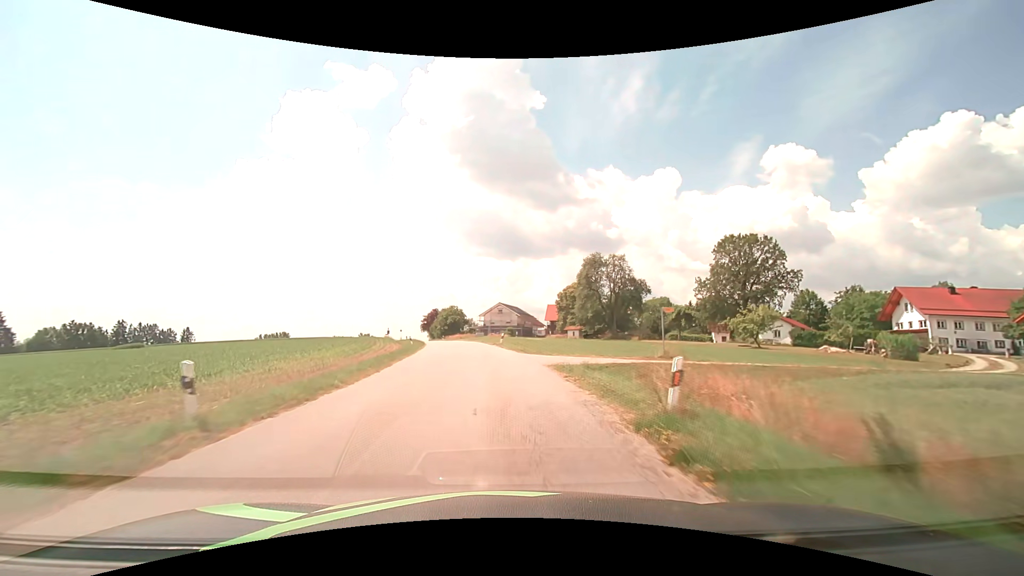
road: tertiary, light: Day
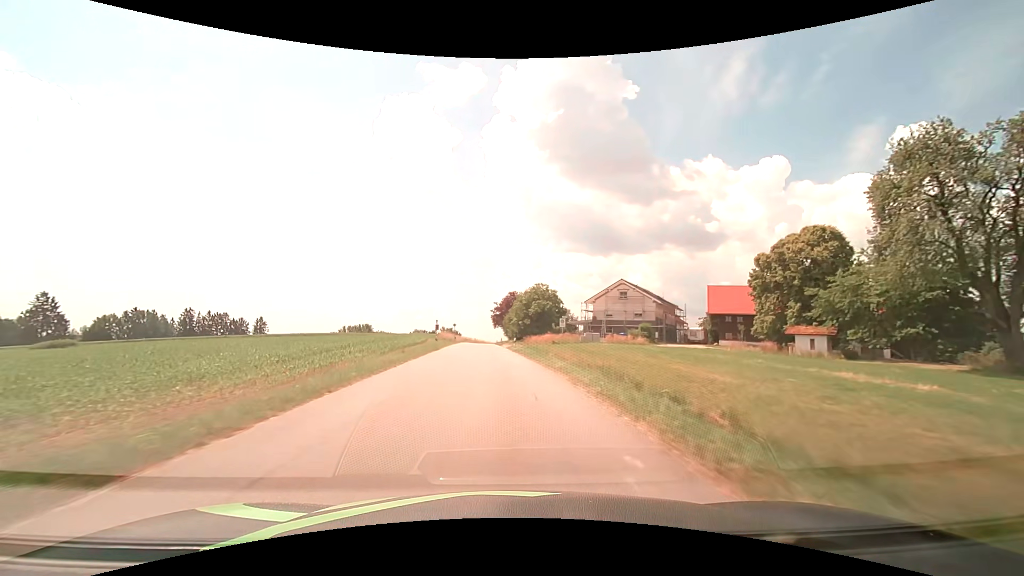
(-4.8, +53.0) m; -11°
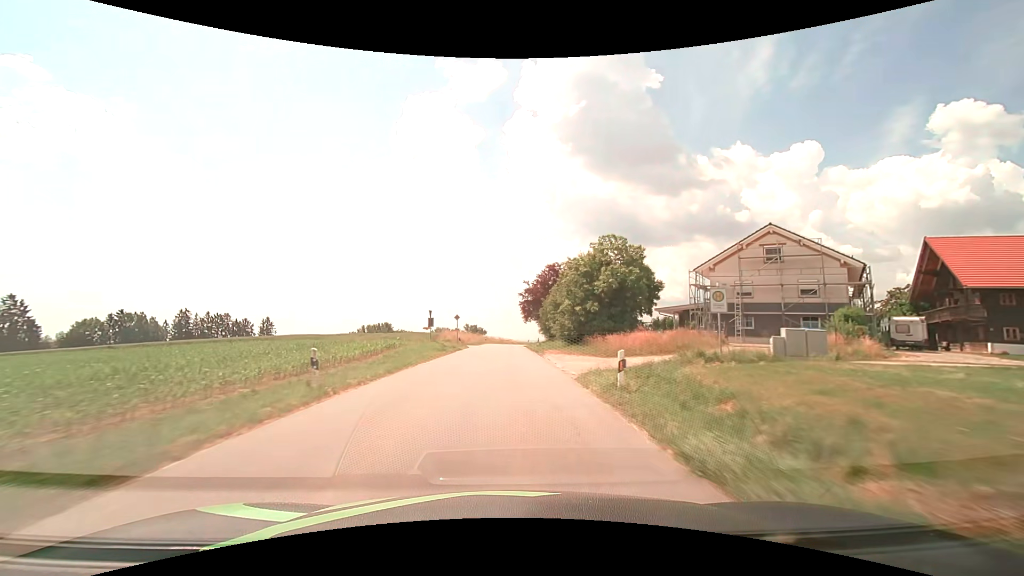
(-1.0, +32.8) m; -3°
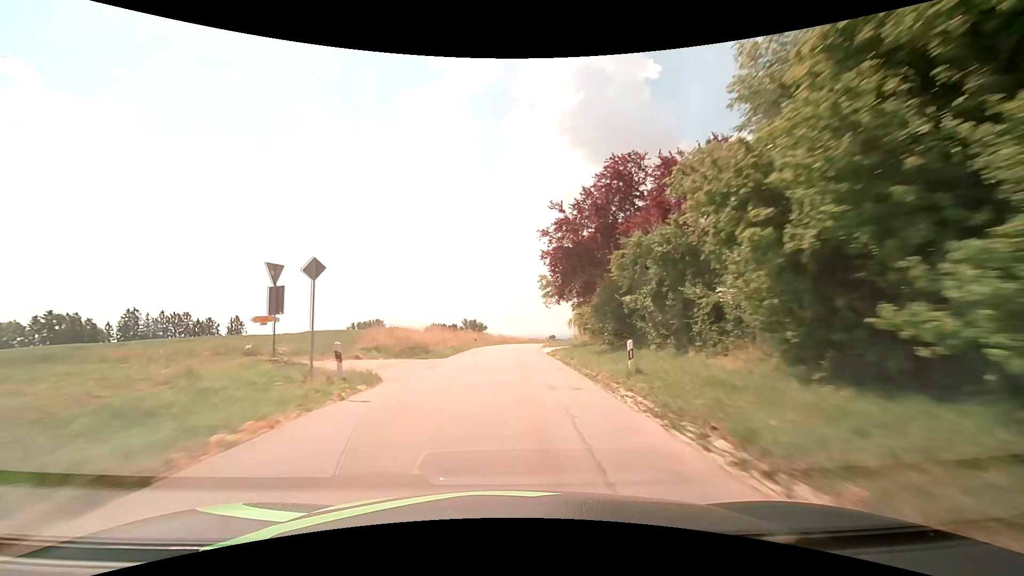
(-0.2, +33.3) m; 0°
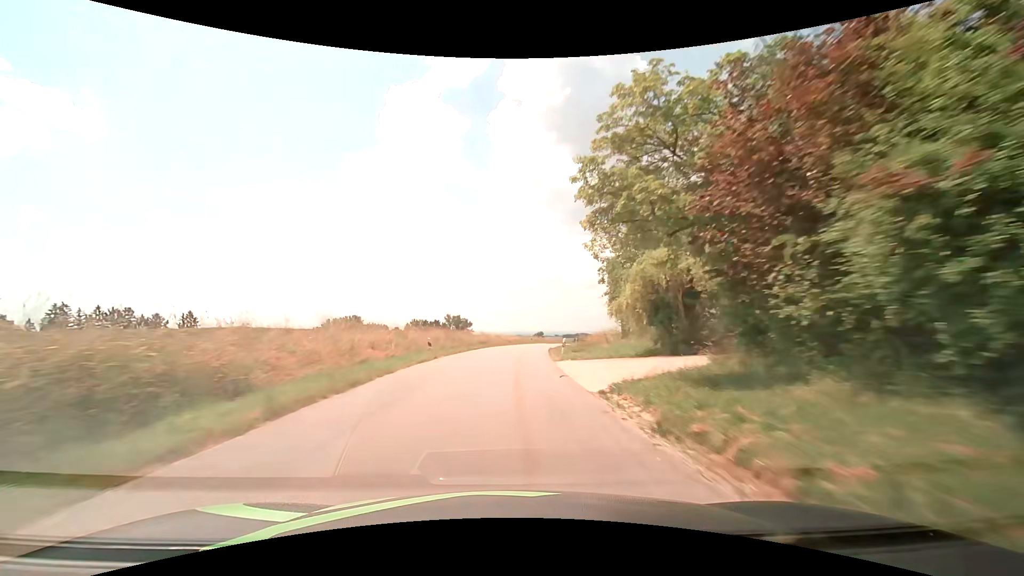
(+0.3, +22.4) m; +1°
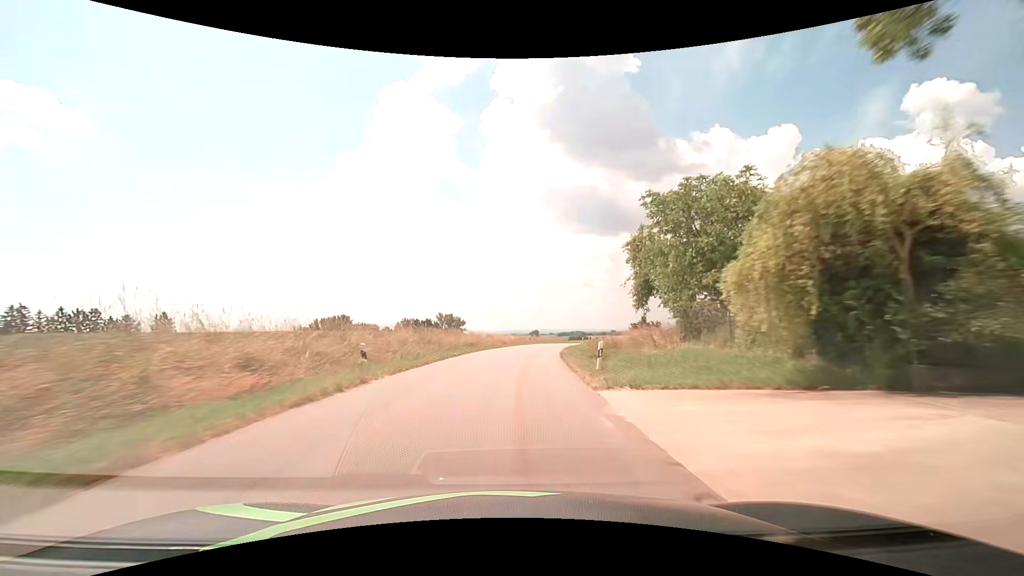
(+0.1, +11.2) m; +1°
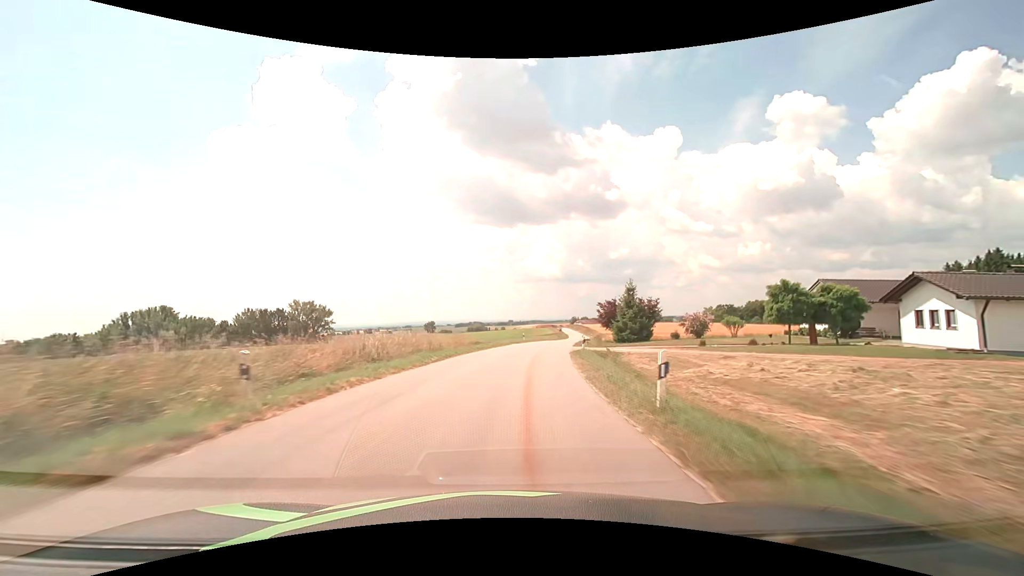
(+5.5, +56.7) m; +12°
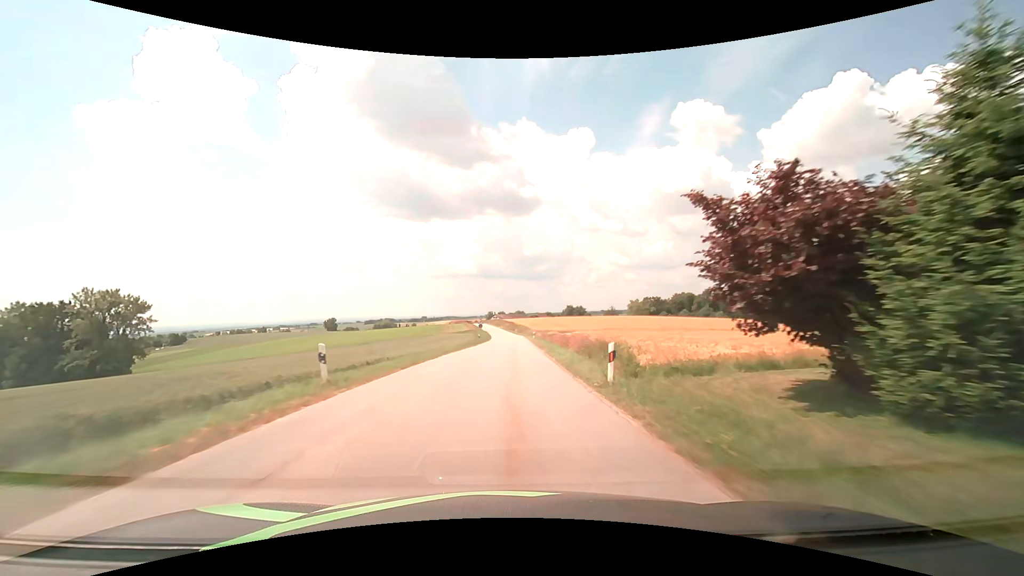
(+4.1, +46.3) m; +10°
(0, +10) (0, +20) (+1, +30) (+1, +40) (+1, +50) (+1, +60) (+1, +70) (+1, +80) (+1, +90) (0, +100) m
